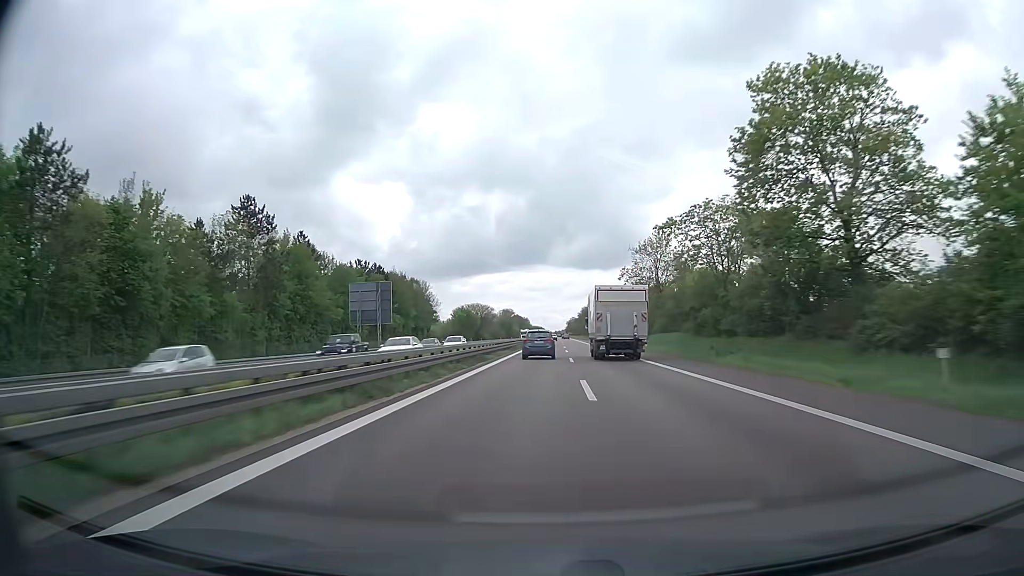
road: trunk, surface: asphalt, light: Day
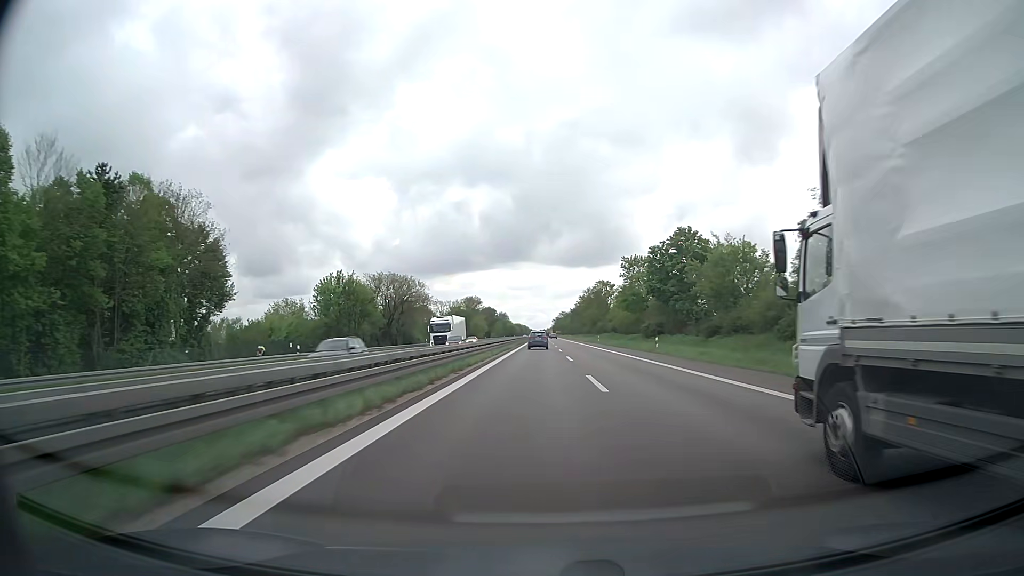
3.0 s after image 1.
(+1.7, +108.7) m; +1°
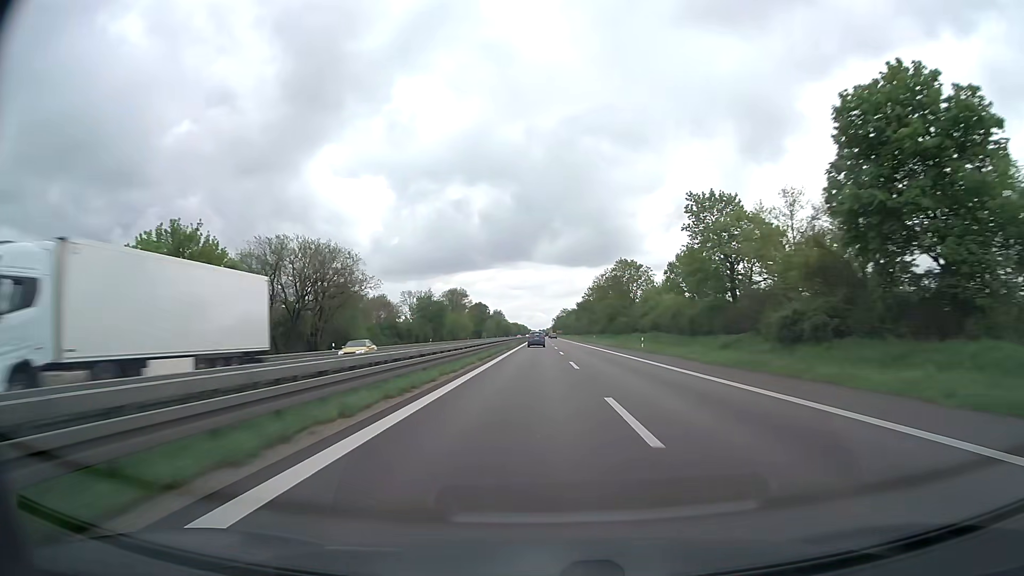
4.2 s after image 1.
(0.0, +43.6) m; 0°
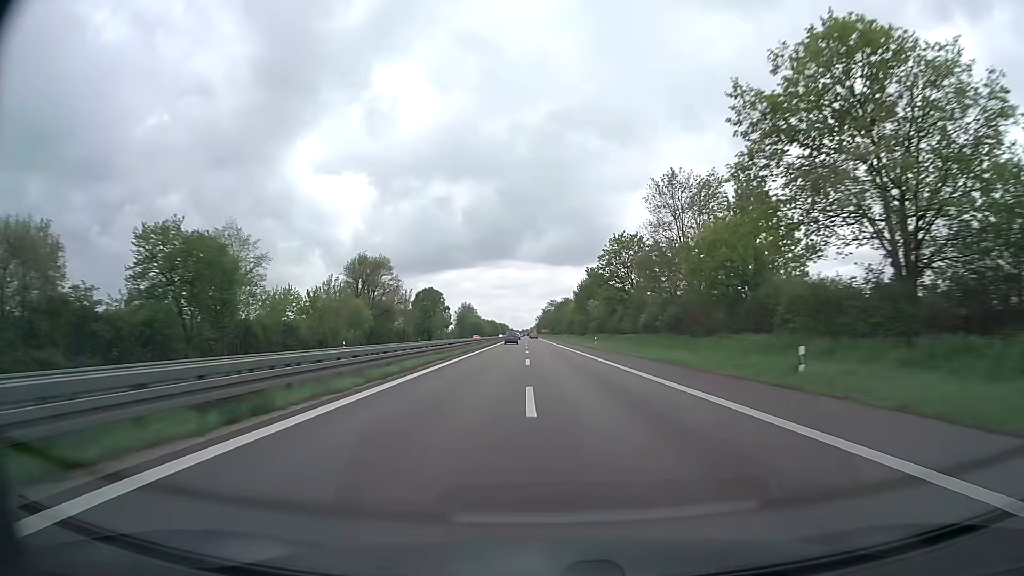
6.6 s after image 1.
(+1.0, +87.4) m; +1°
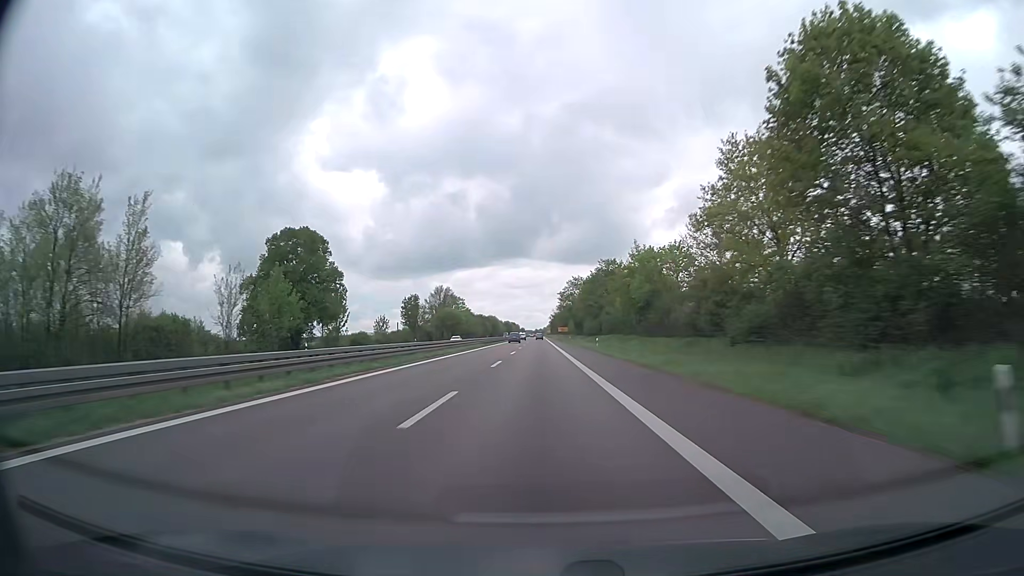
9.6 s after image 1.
(-0.5, +109.6) m; -1°
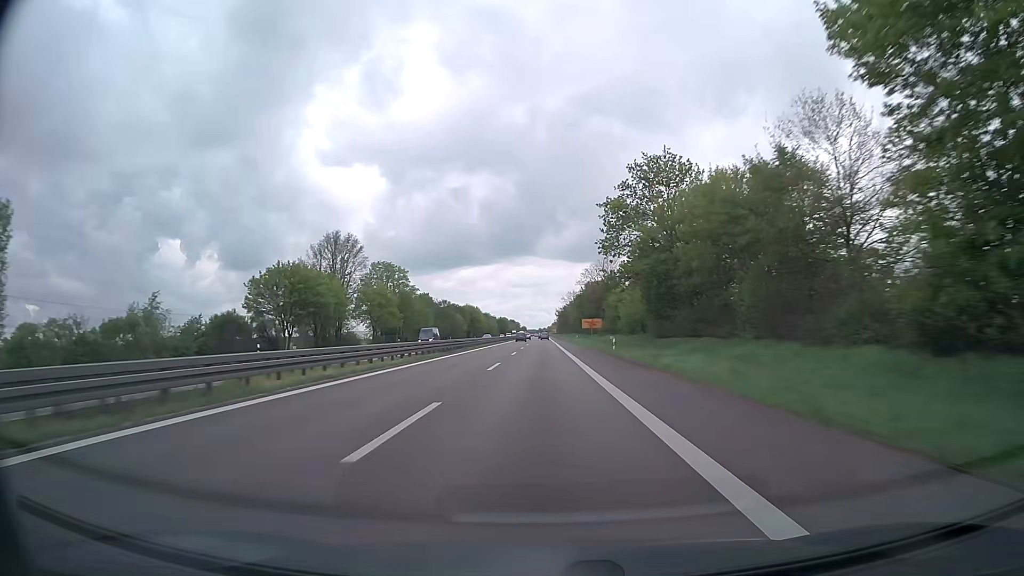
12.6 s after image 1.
(-0.7, +109.8) m; 0°
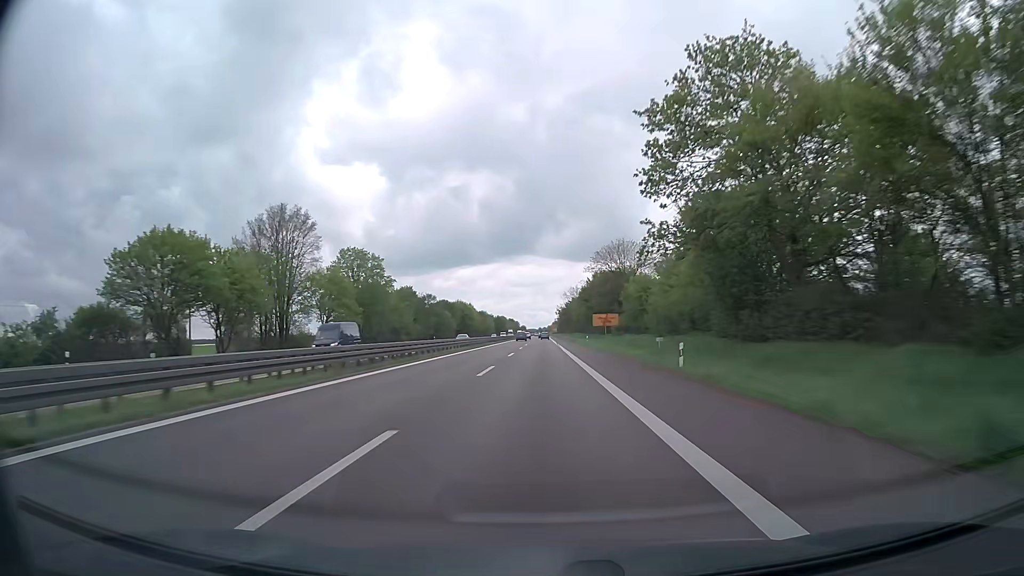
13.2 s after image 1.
(0.0, +22.0) m; 0°
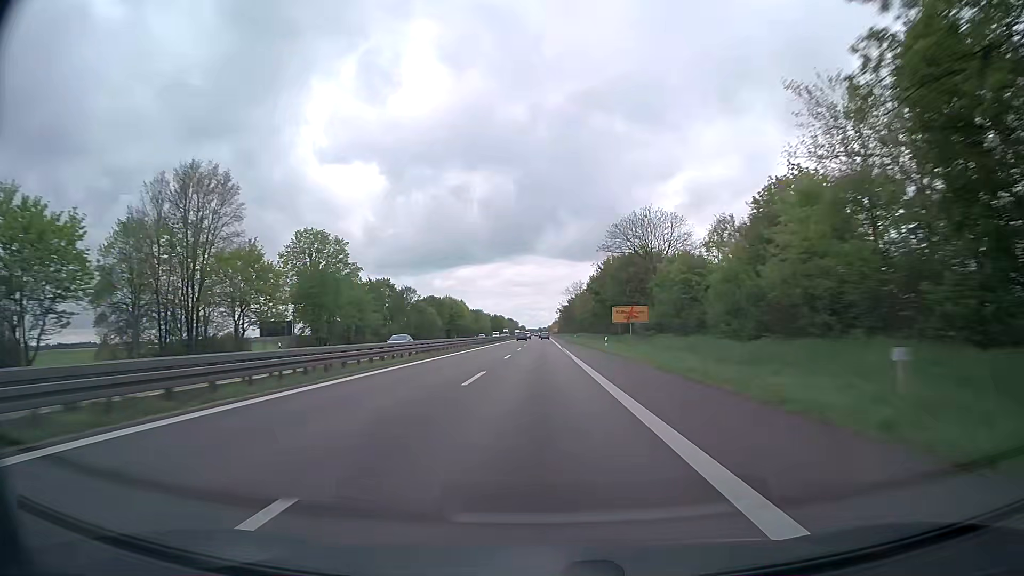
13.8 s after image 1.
(-0.1, +21.9) m; -1°
(0, +10) (0, +20) (0, +30) (0, +40) (0, +50) (0, +60) (0, +70) (0, +80) (0, +90) (0, +100) m
